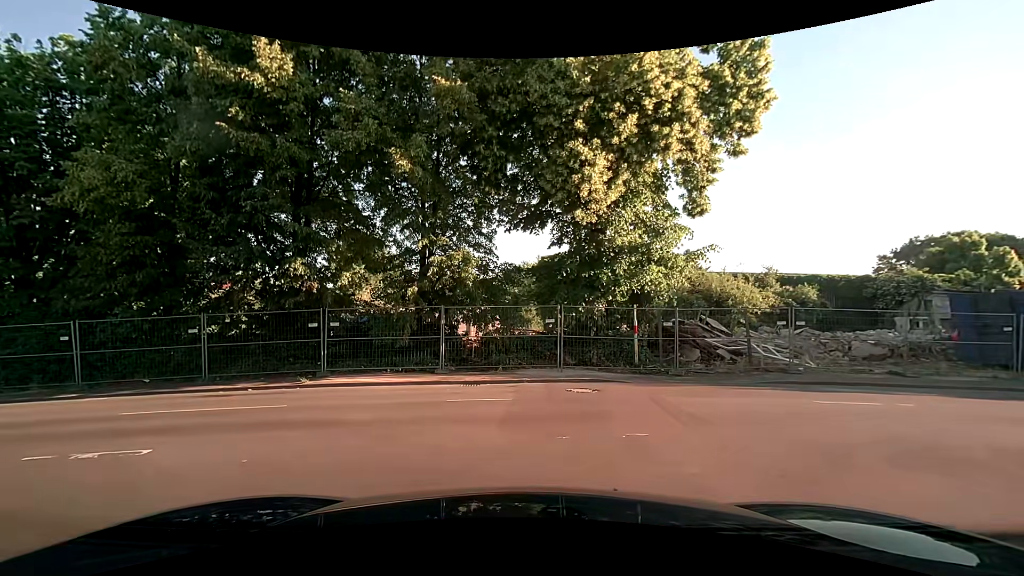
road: residential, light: Day
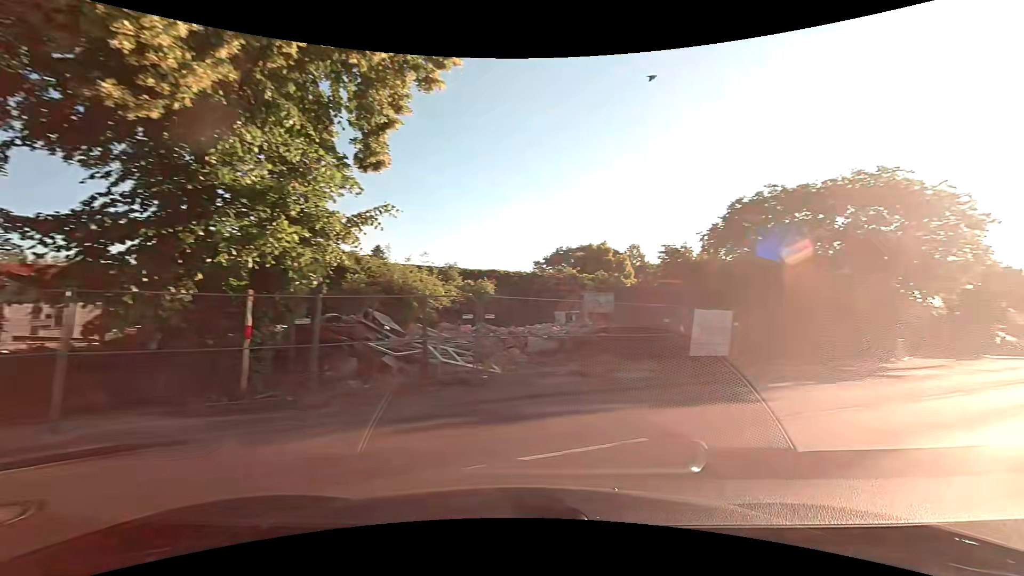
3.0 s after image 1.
(+1.6, +6.4) m; +36°
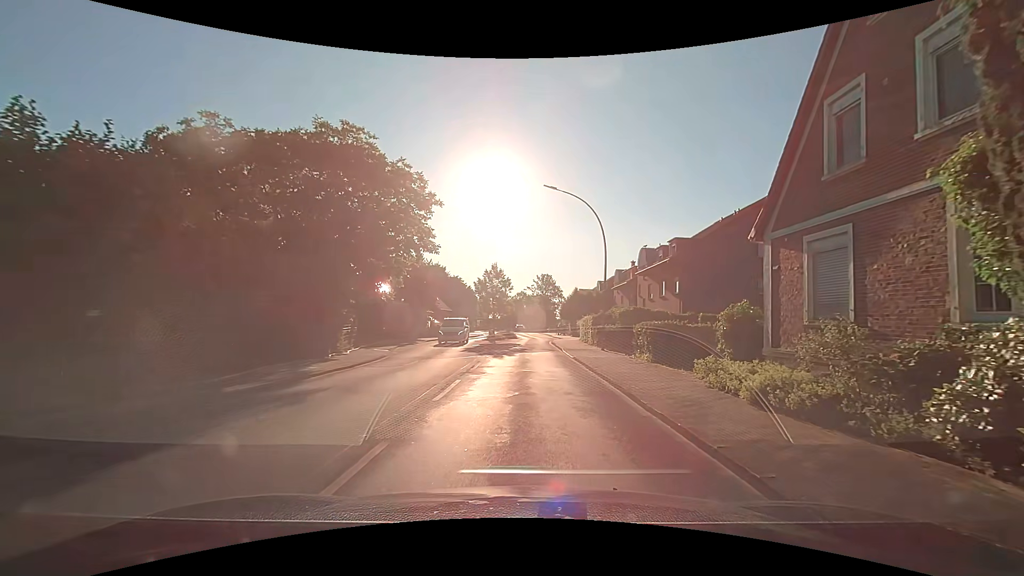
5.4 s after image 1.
(+6.5, +10.3) m; +52°
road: secondary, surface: asphalt
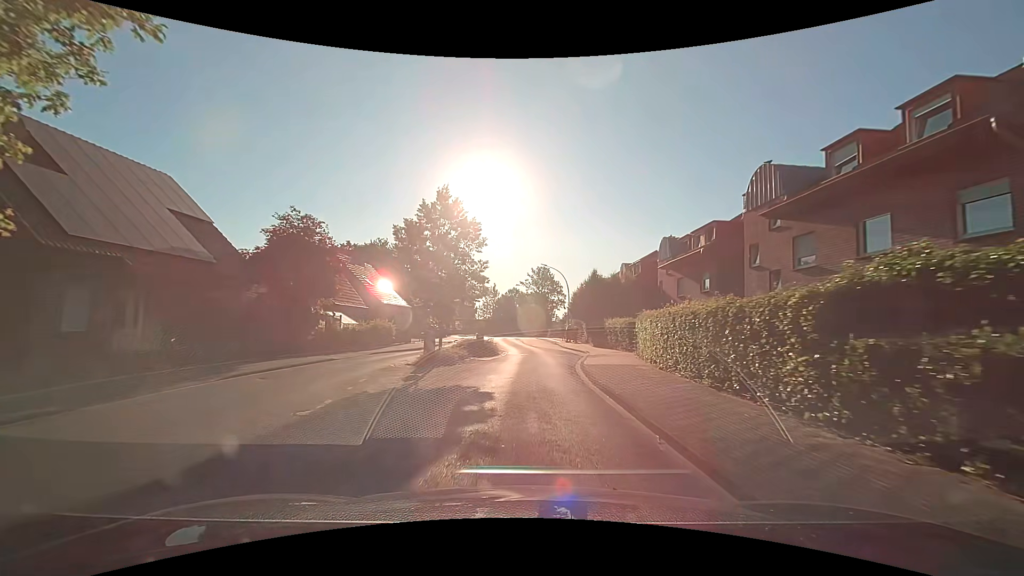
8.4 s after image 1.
(+0.5, +26.7) m; +1°
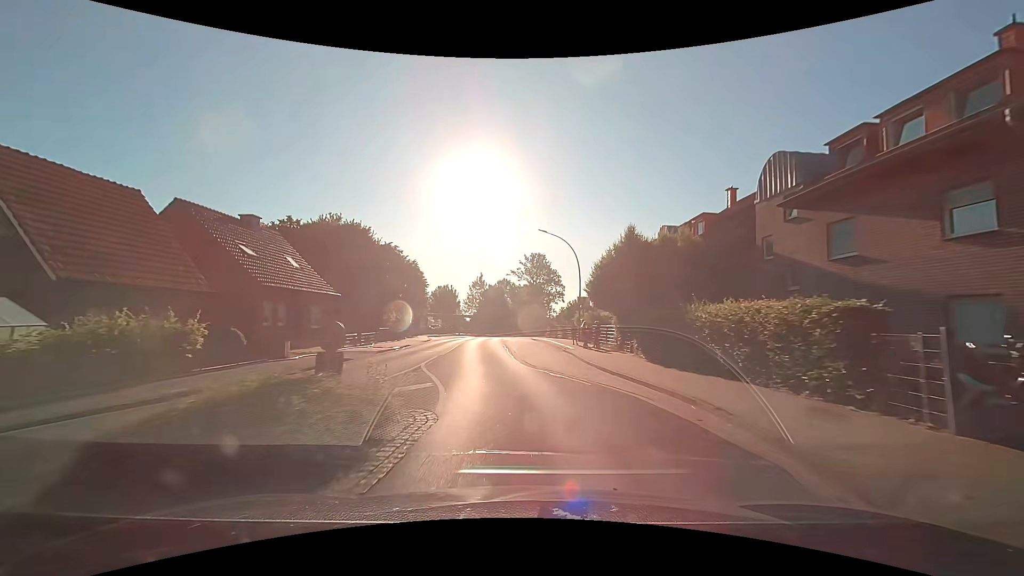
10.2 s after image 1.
(+0.4, +20.1) m; +1°
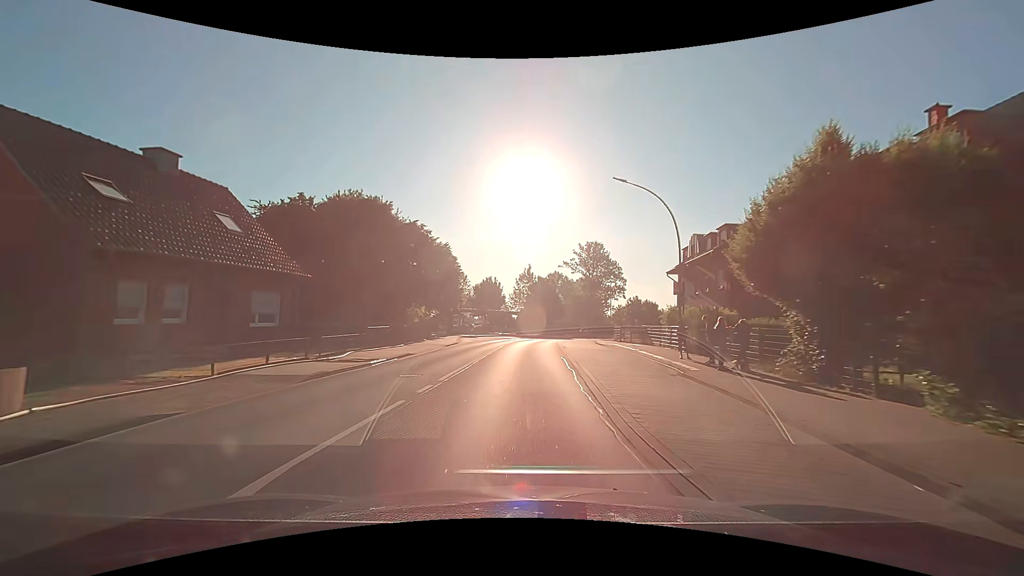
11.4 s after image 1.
(-0.7, +14.0) m; -5°
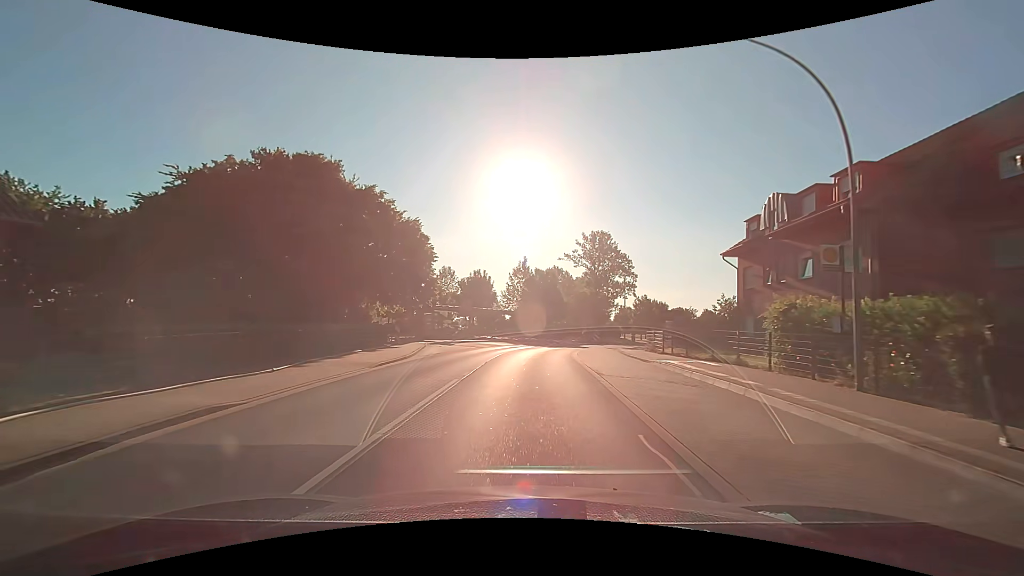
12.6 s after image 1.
(0.0, +13.9) m; +1°
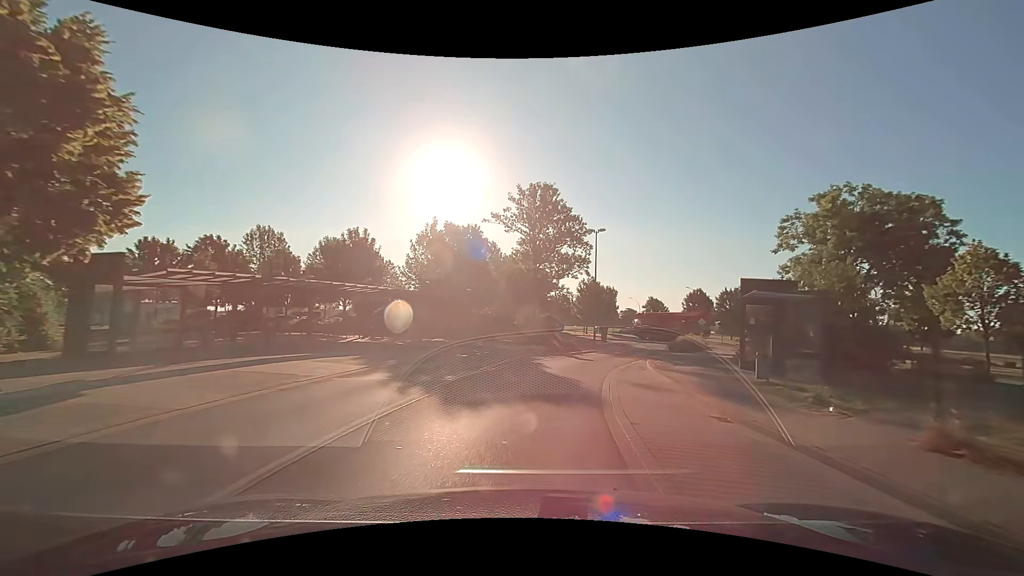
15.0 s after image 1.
(+1.2, +26.7) m; +8°
(0, +10) (+2, +20) (+5, +29) (+9, +39) (+13, +48) (+16, +57) (+20, +66) (+24, +76) (+27, +85) (+29, +95) m
